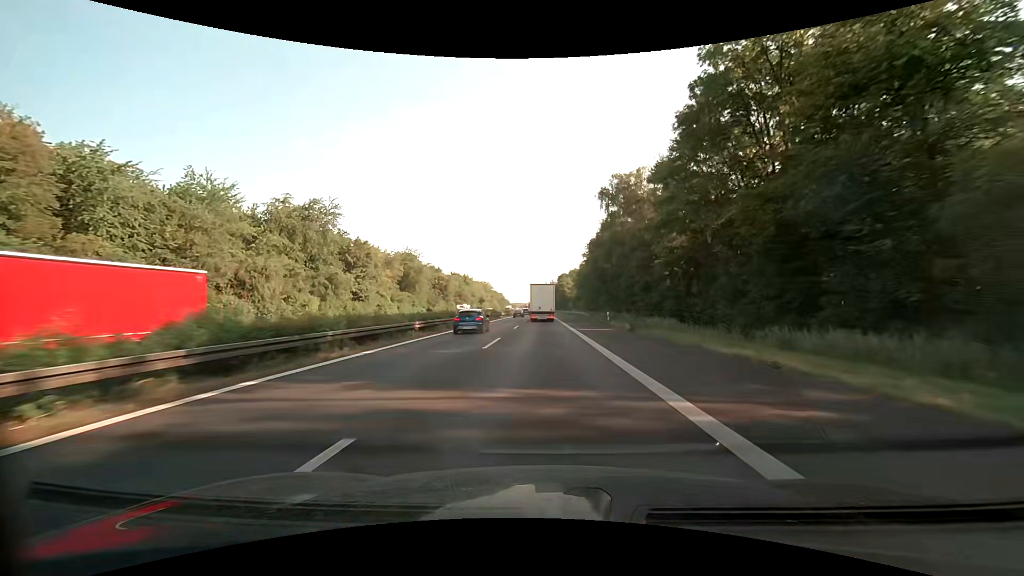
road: motorway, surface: asphalt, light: Day
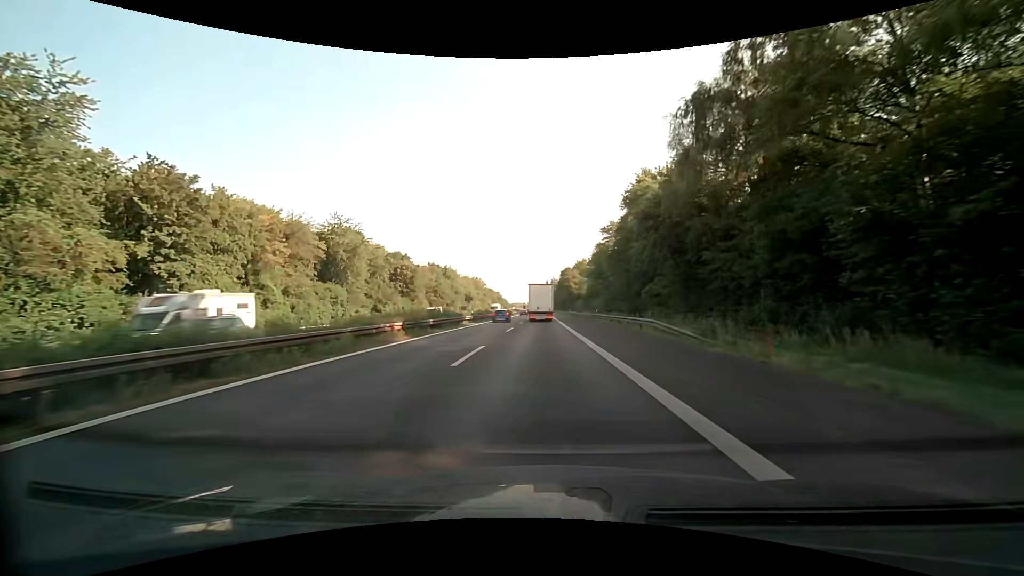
(-0.1, +41.5) m; 0°
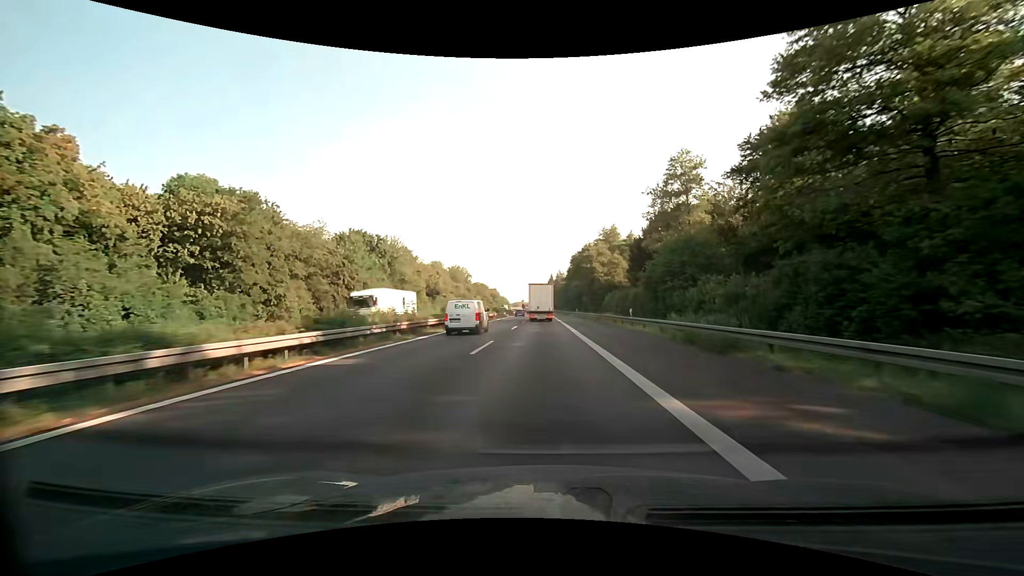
(-0.4, +69.1) m; -1°
(0, +10) (0, +20) (0, +30) (0, +40) (0, +50) (0, +60) (0, +70) (0, +80) (0, +90) (0, +100) m
